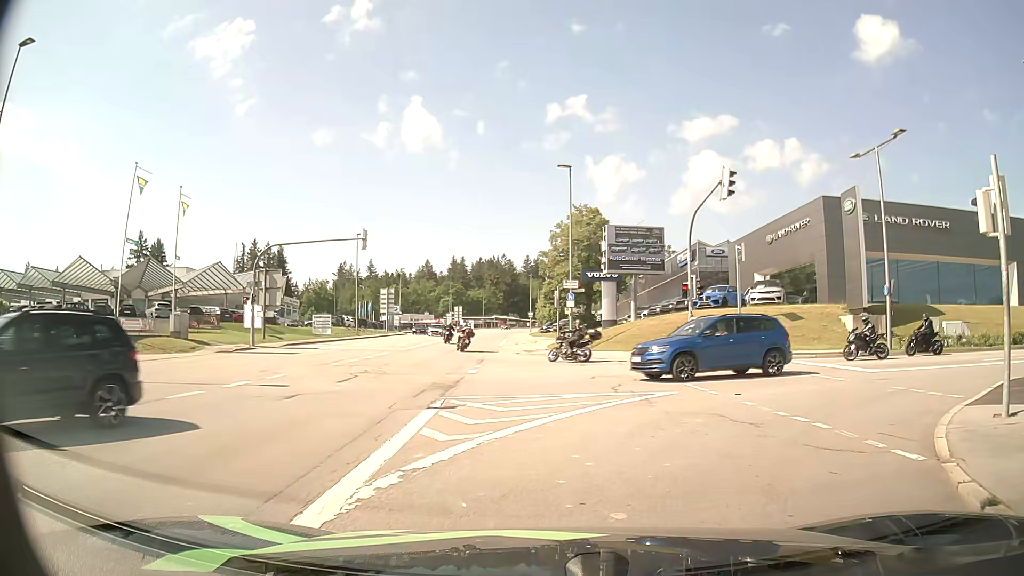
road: tertiary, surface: asphalt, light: Day
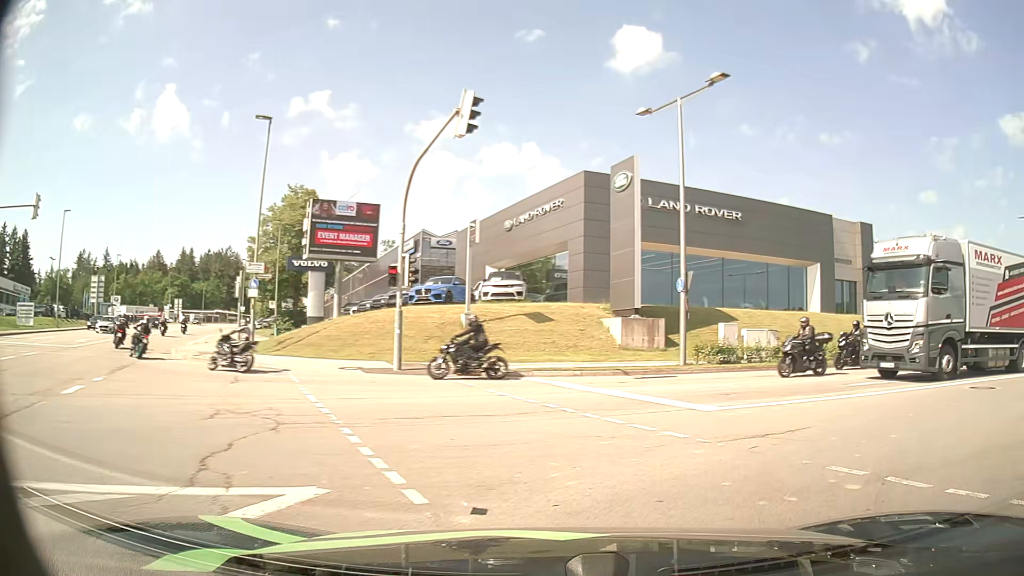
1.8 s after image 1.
(+1.4, +8.2) m; +23°
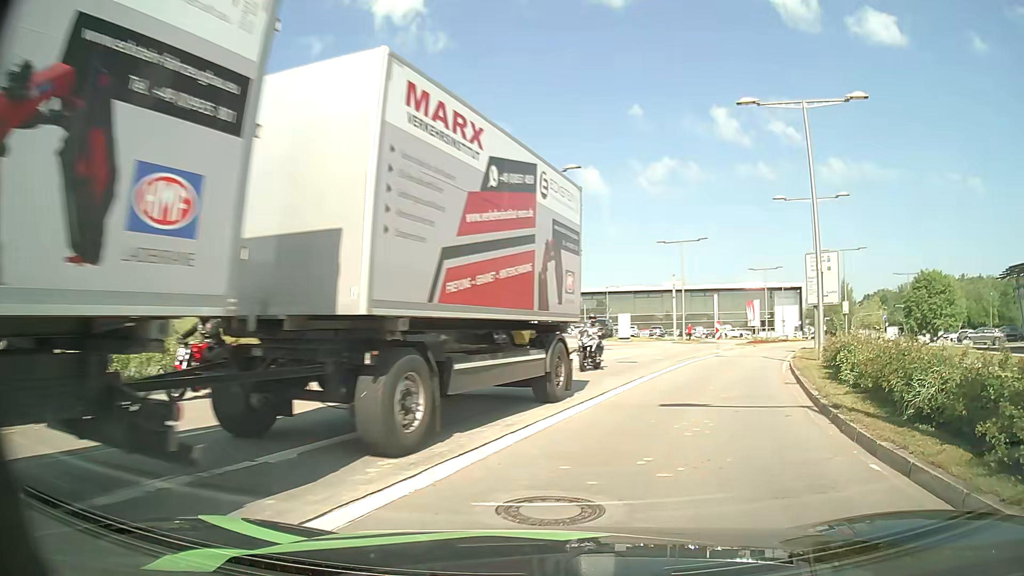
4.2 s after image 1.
(+5.4, +10.9) m; +50°
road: secondary
(+2, +10) (+5, +19) (+9, +29) (+13, +38) (+17, +47) (+22, +55) (+28, +64) (+33, +72) (+40, +80) (+46, +87) m
